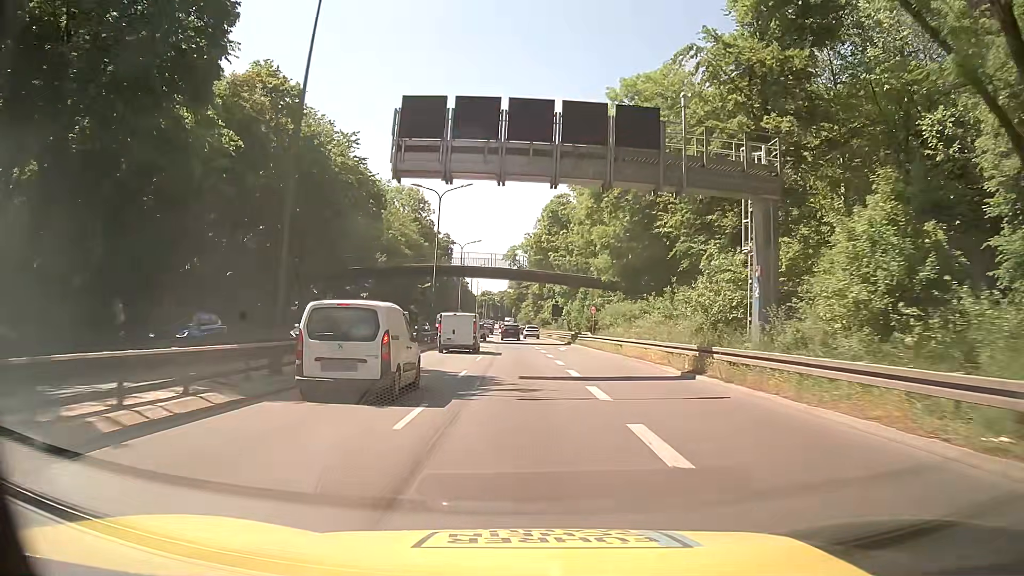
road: trunk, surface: asphalt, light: Day
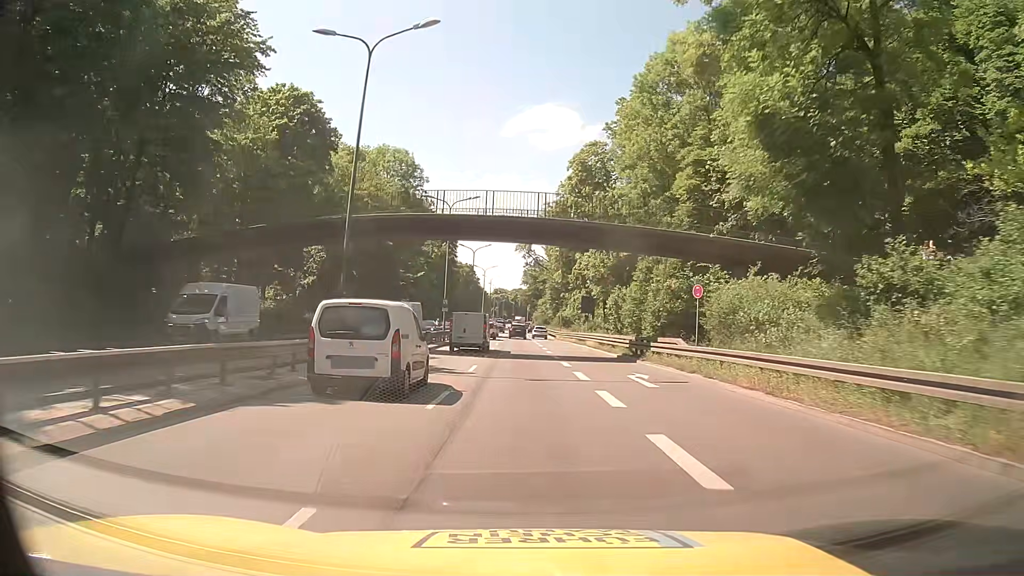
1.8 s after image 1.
(-0.3, +25.0) m; -1°
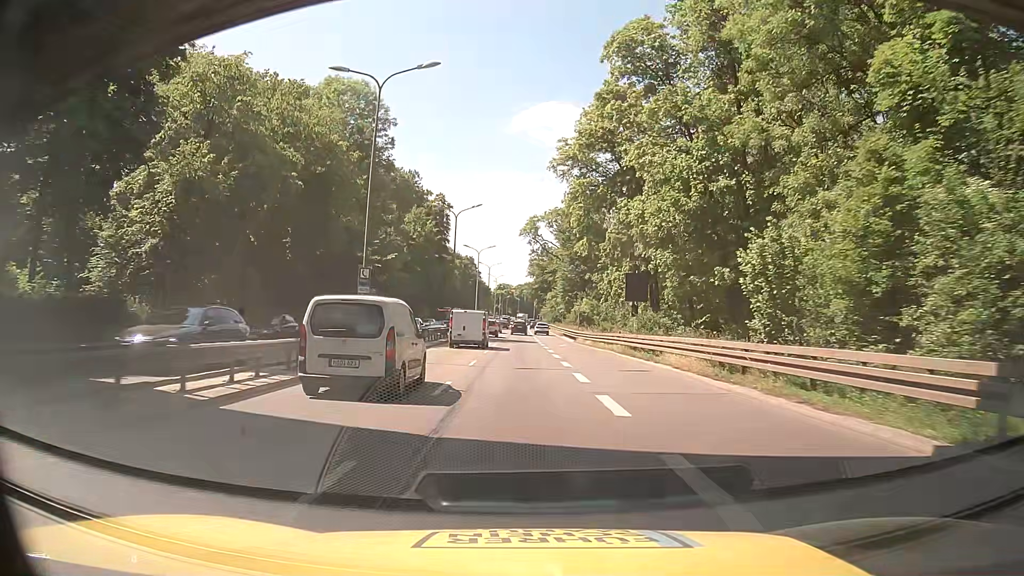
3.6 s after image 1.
(-0.1, +25.6) m; 0°
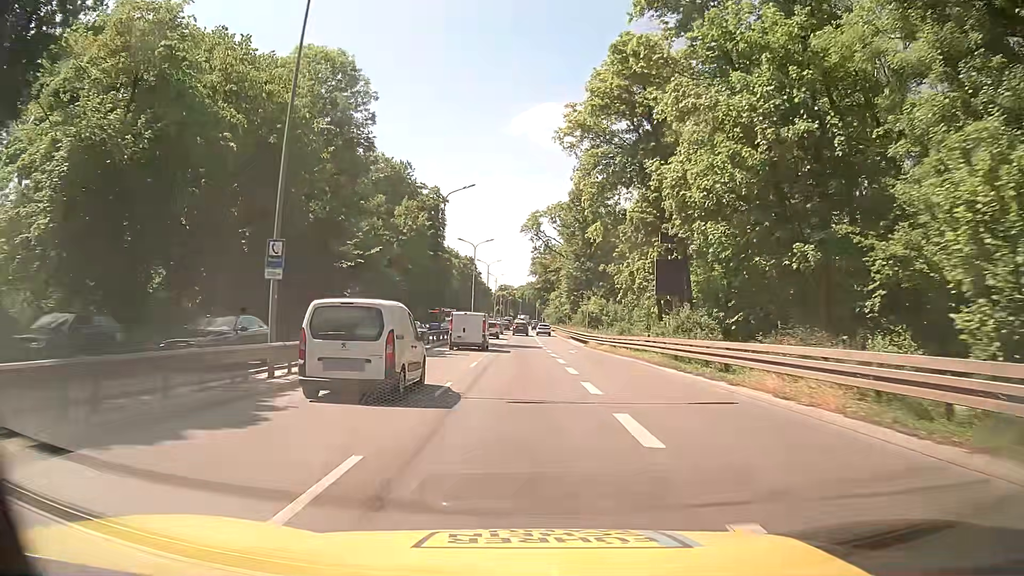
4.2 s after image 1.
(0.0, +8.6) m; +1°
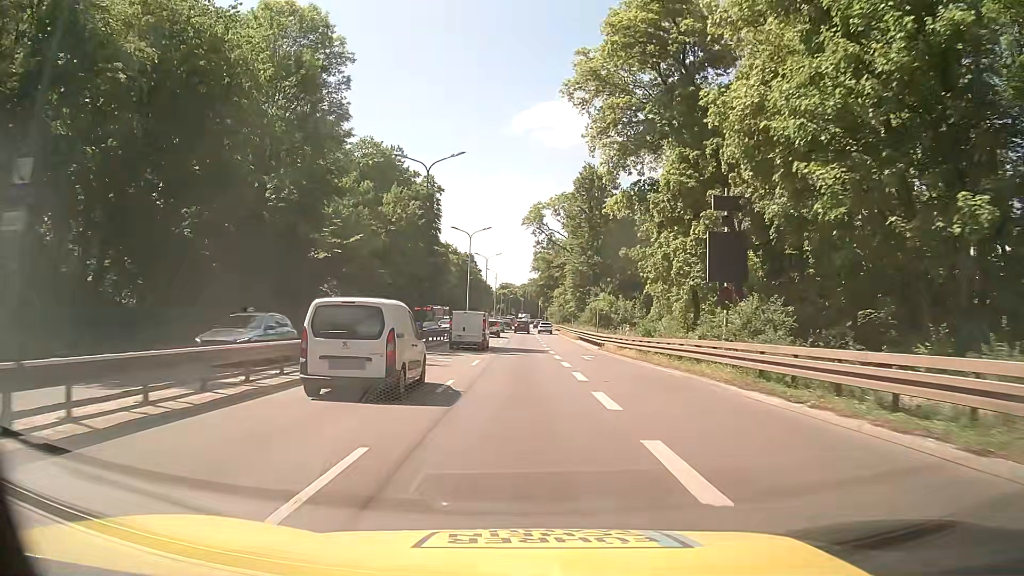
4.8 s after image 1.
(-0.1, +8.6) m; -1°
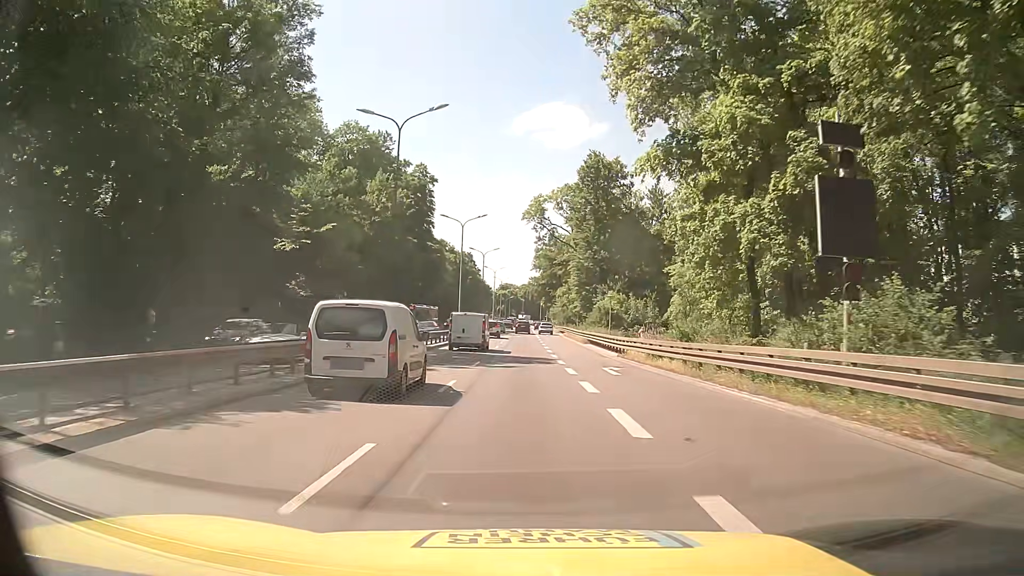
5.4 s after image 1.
(0.0, +8.6) m; 0°
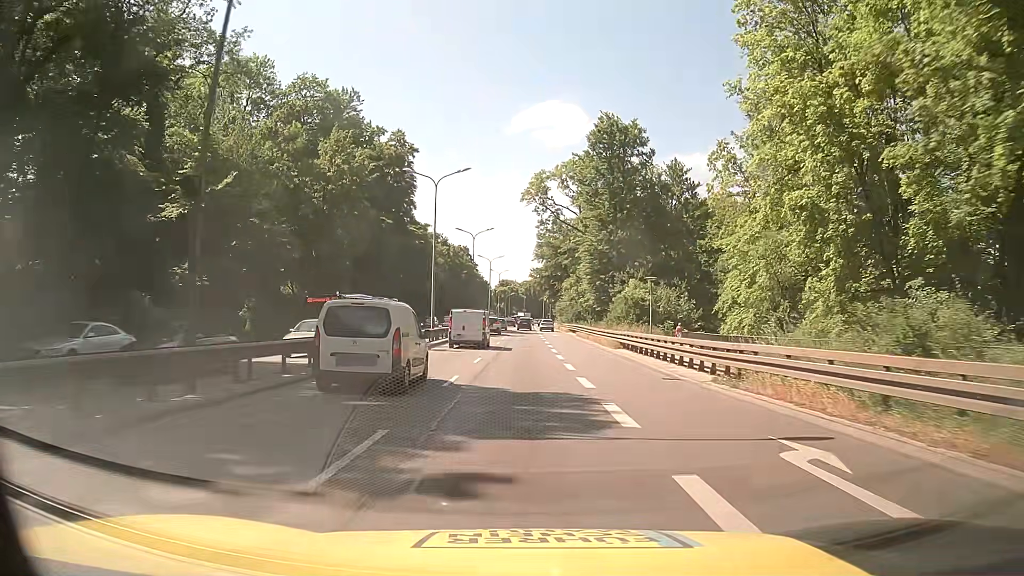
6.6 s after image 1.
(0.0, +17.3) m; 0°
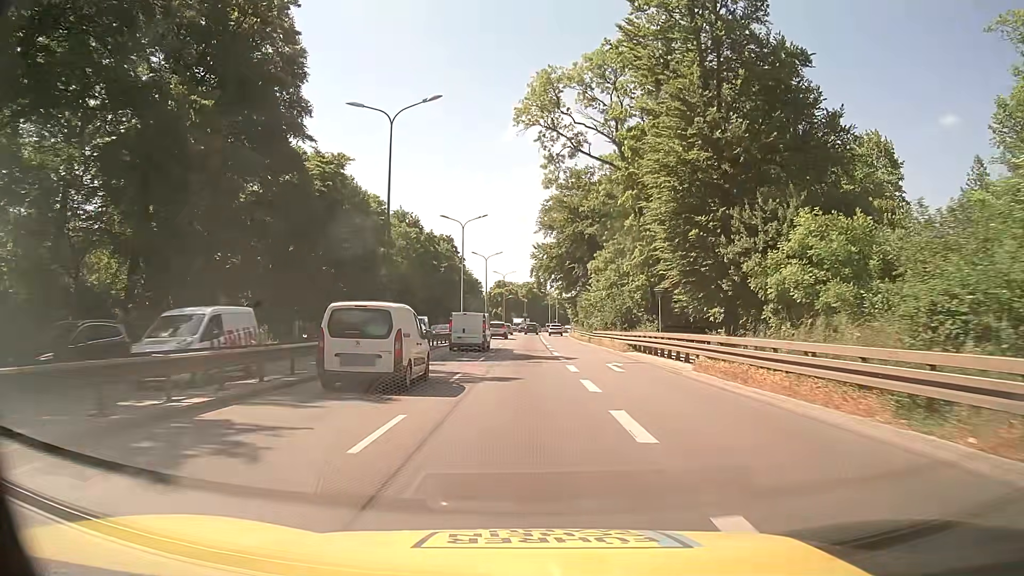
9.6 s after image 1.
(-0.2, +43.7) m; 0°
(0, +10) (0, +20) (0, +30) (0, +40) (0, +50) (-1, +60) (-1, +70) (0, +80) (0, +90) (0, +100) m
